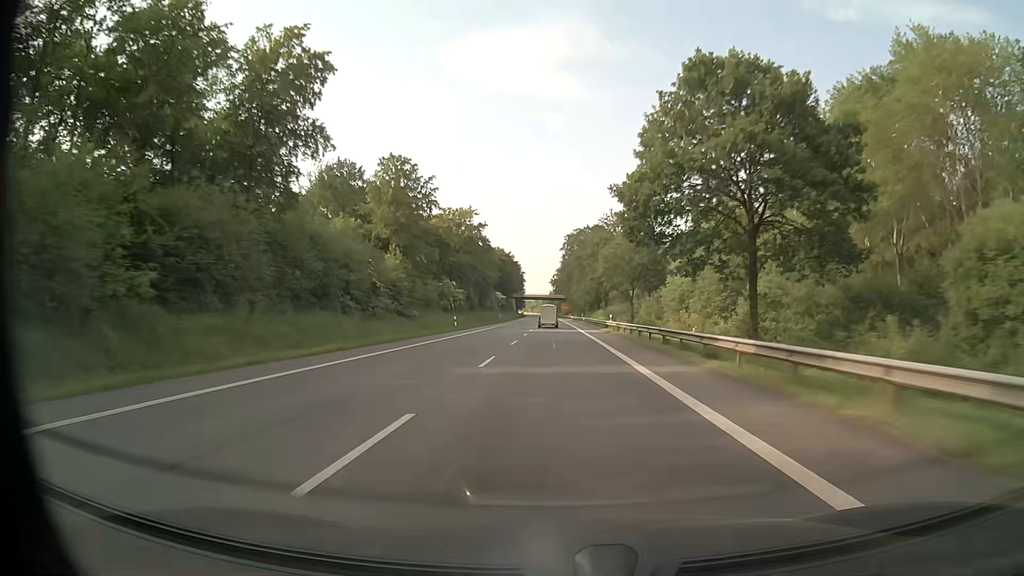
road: primary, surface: asphalt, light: Day
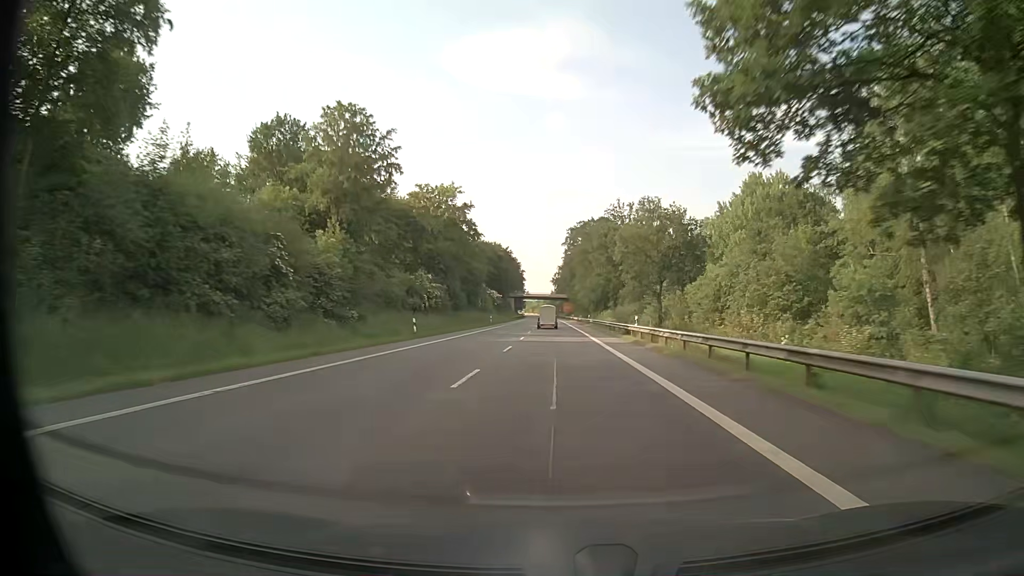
(0.0, +16.6) m; 0°
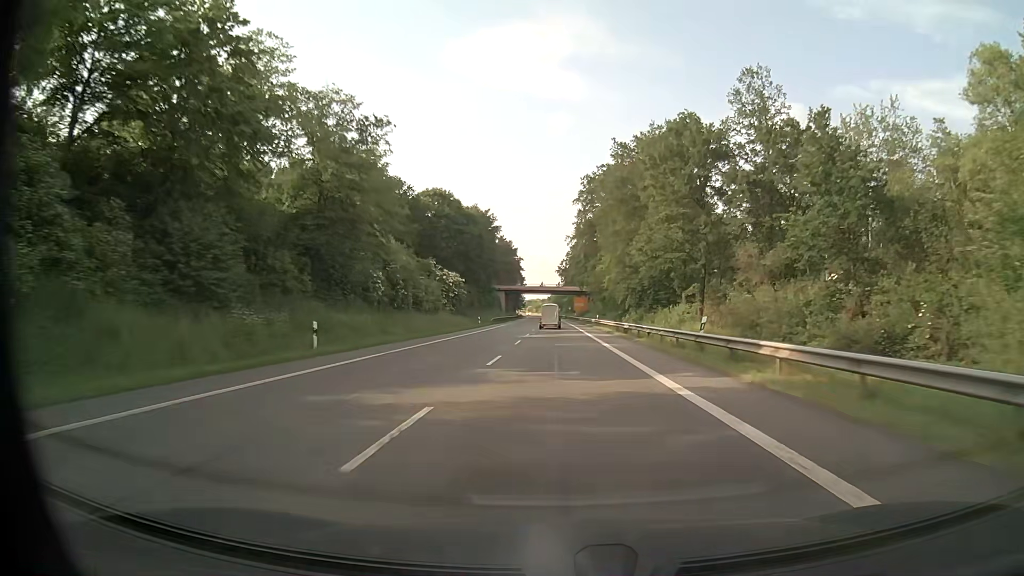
(-0.3, +66.4) m; 0°
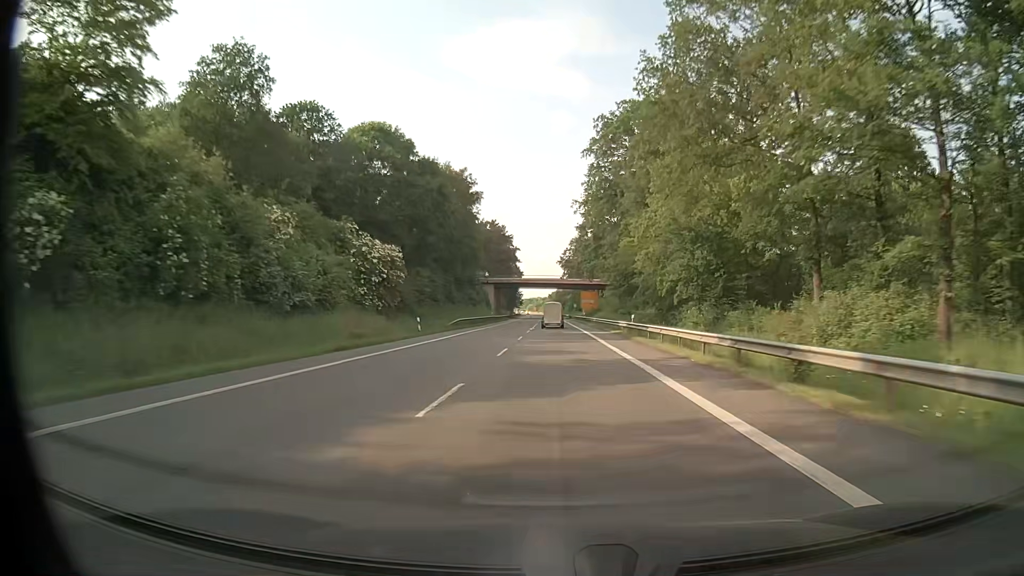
(-0.1, +32.9) m; 0°
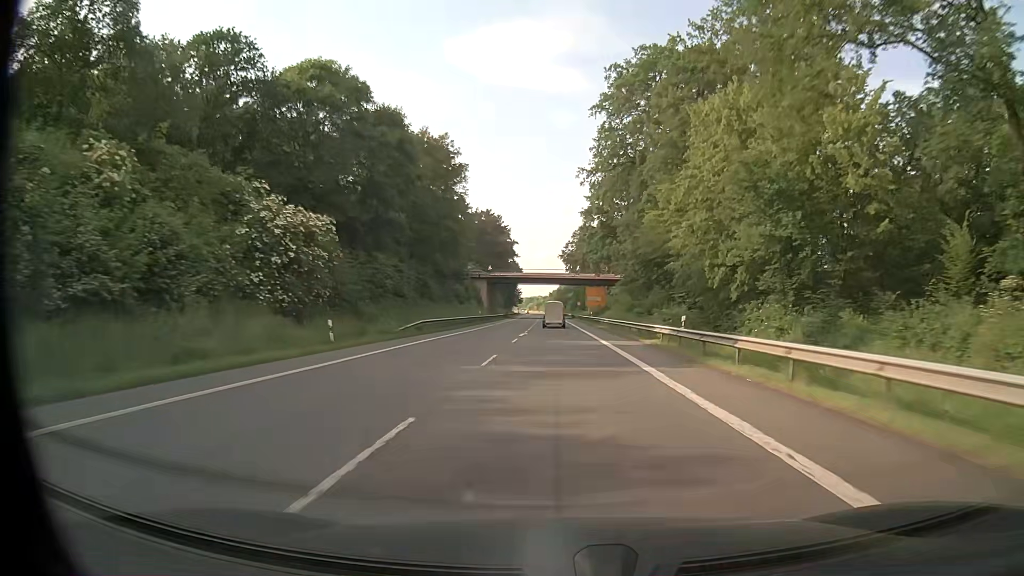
(0.0, +16.1) m; 0°
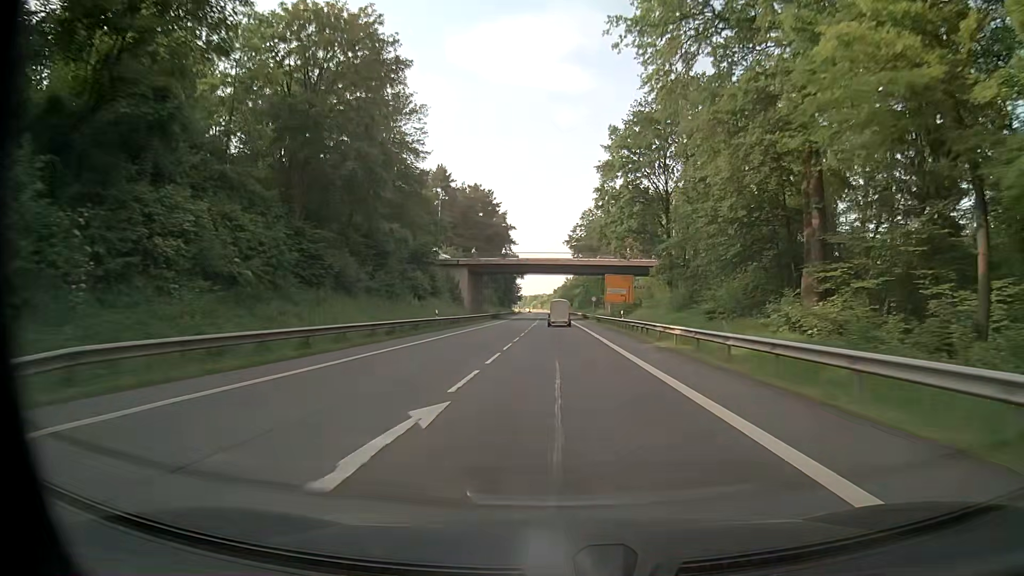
(-0.1, +30.8) m; 0°
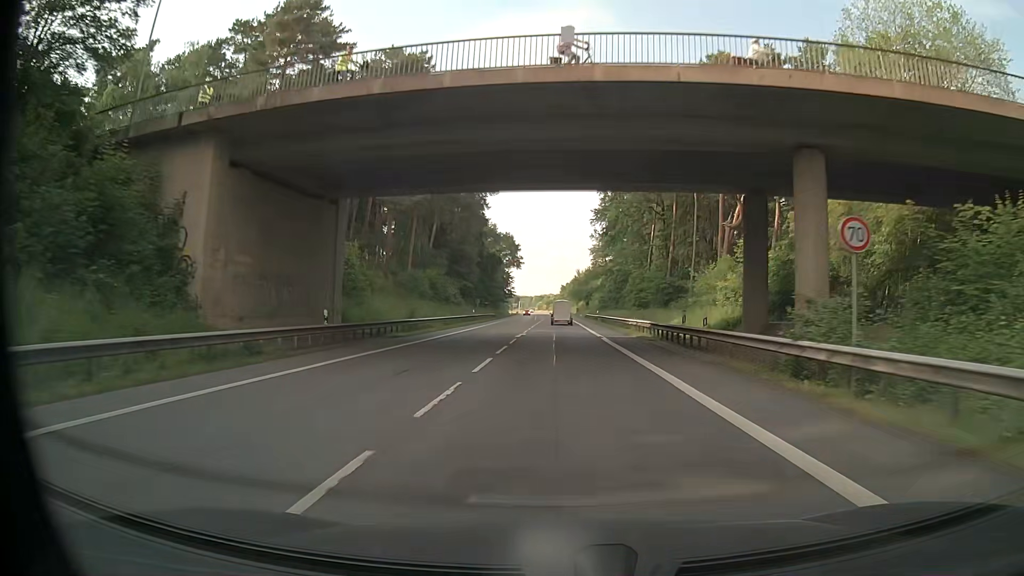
(-0.5, +67.8) m; -1°
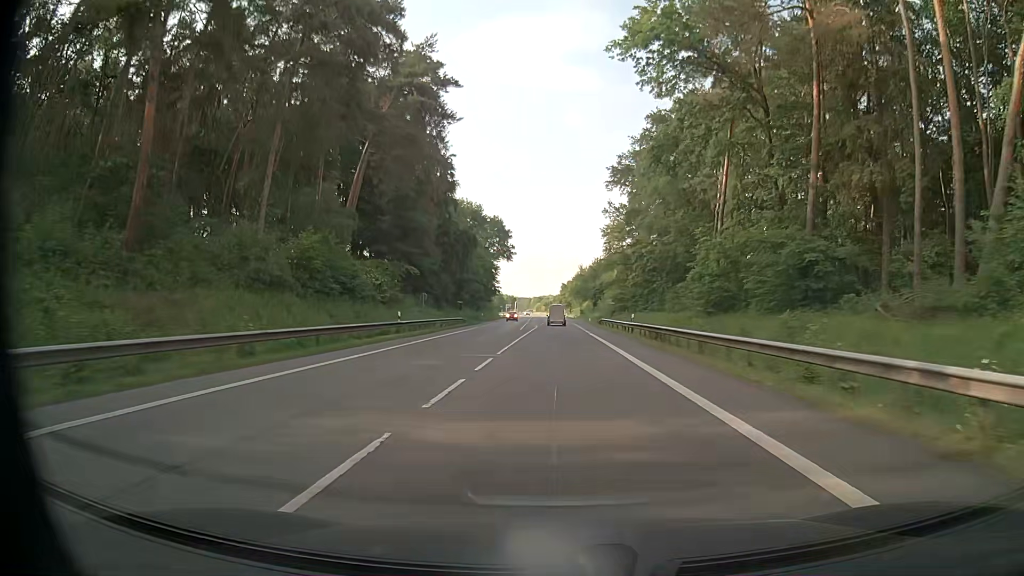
(-0.3, +34.5) m; -1°
(0, +10) (0, +20) (0, +30) (0, +40) (+1, +50) (+1, +60) (+1, +70) (+1, +80) (+1, +90) (+1, +100) m
